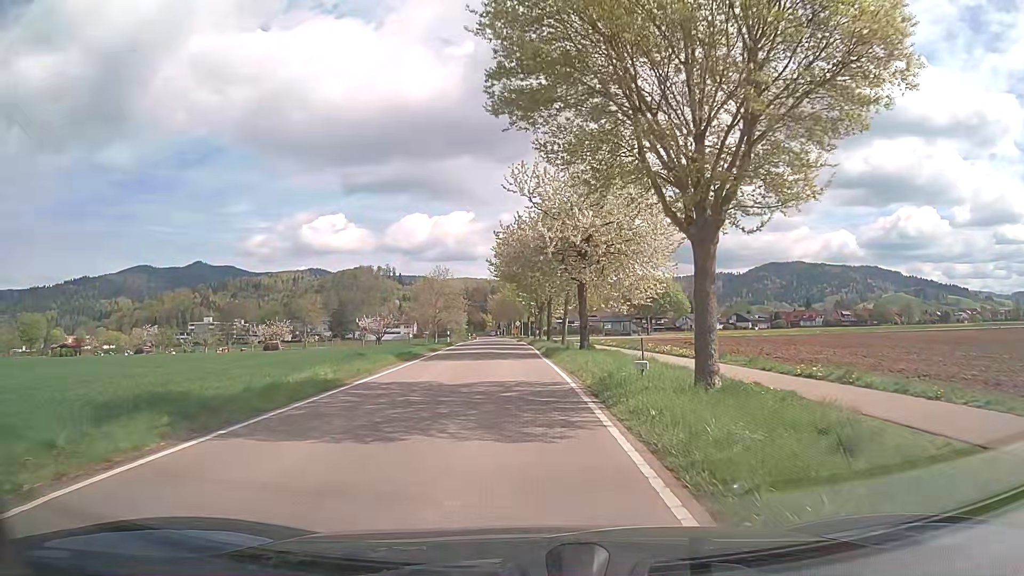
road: tertiary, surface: asphalt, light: Day
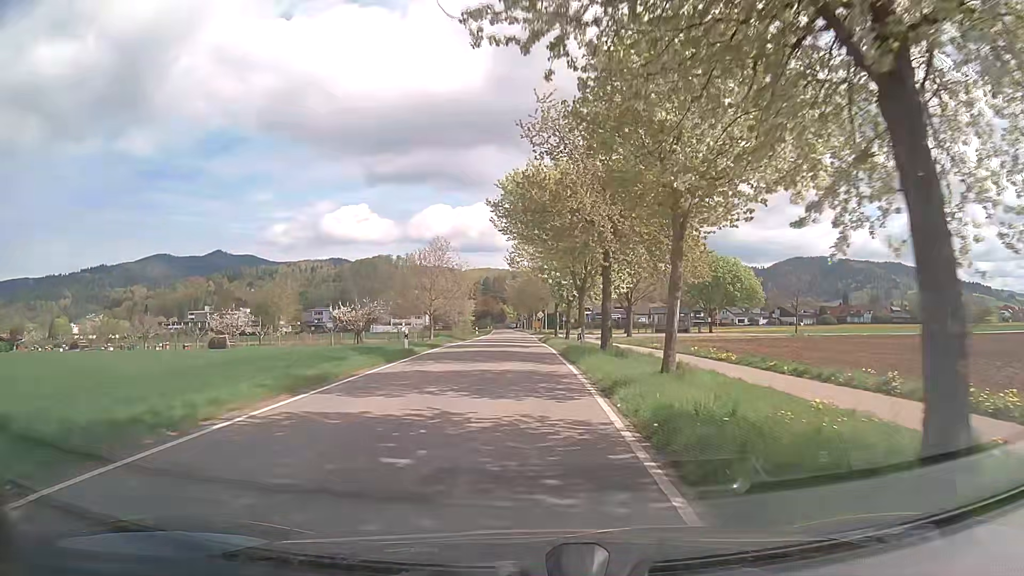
(-0.4, +25.0) m; -1°
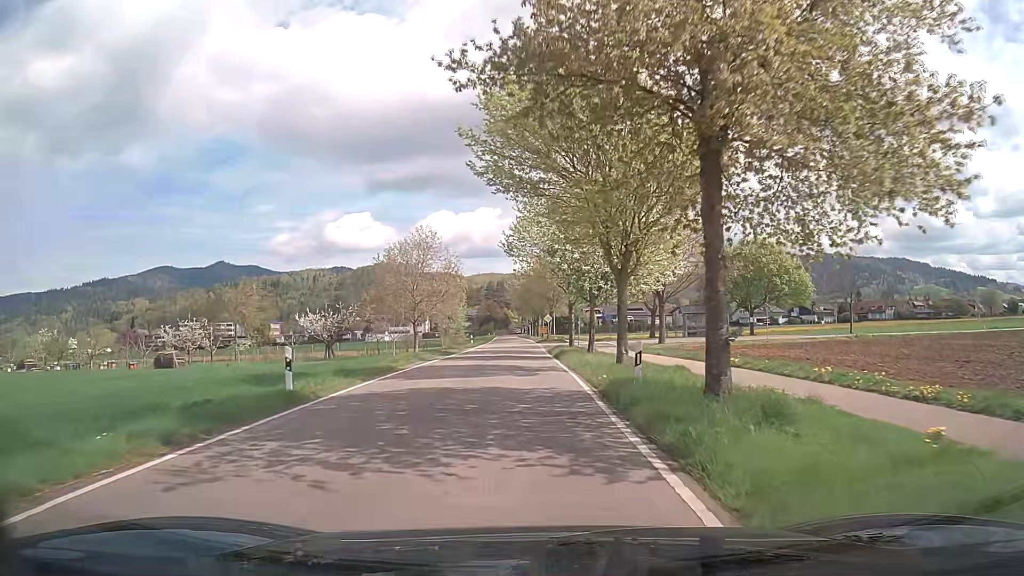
(-0.1, +13.7) m; 0°
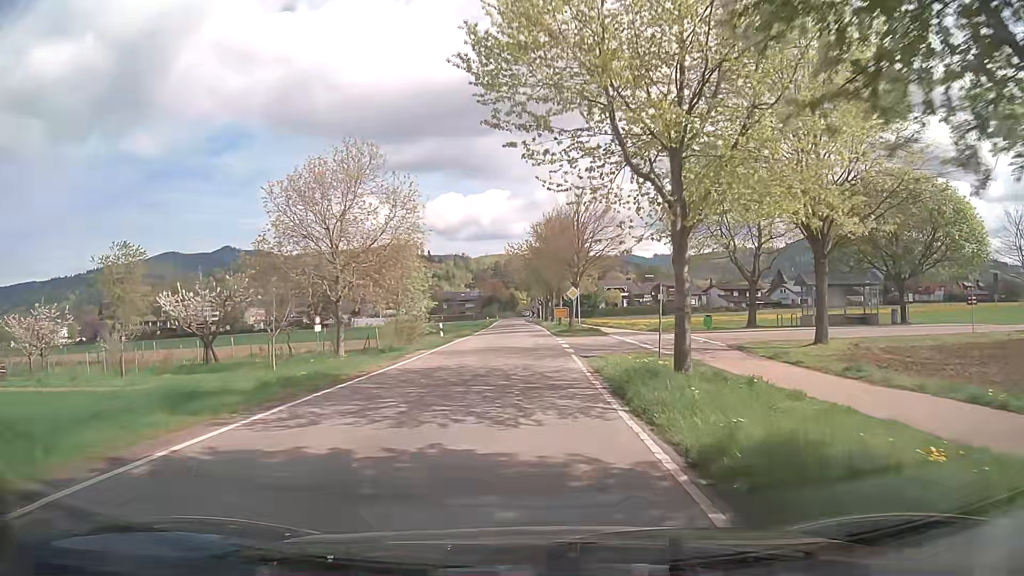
(-0.4, +27.7) m; -1°
(0, +10) (0, +20) (0, +30) (0, +40) (0, +50) (0, +60) (-1, +70) (-1, +80) (-2, +90) (-2, +100) m
